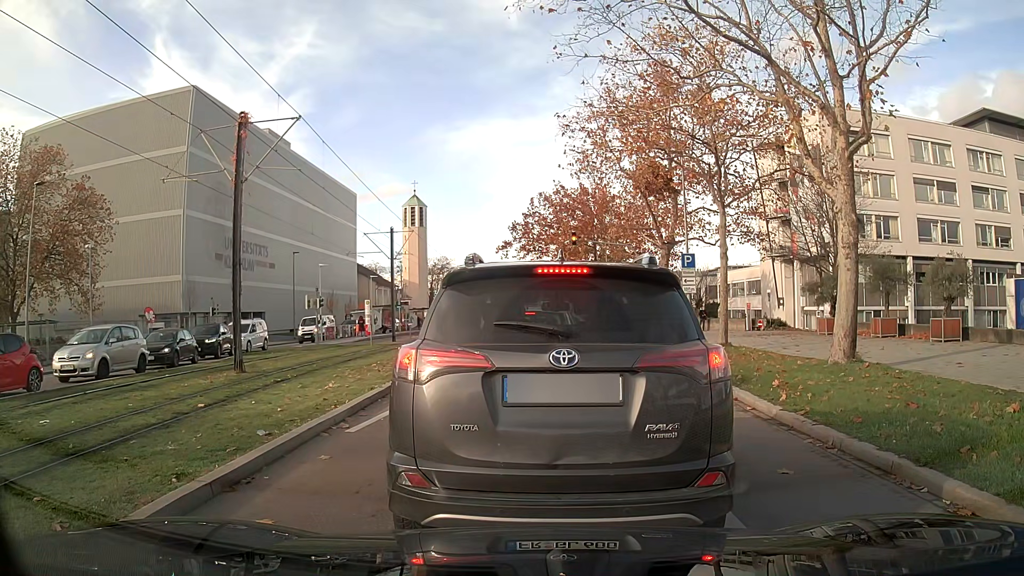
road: secondary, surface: asphalt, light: Day
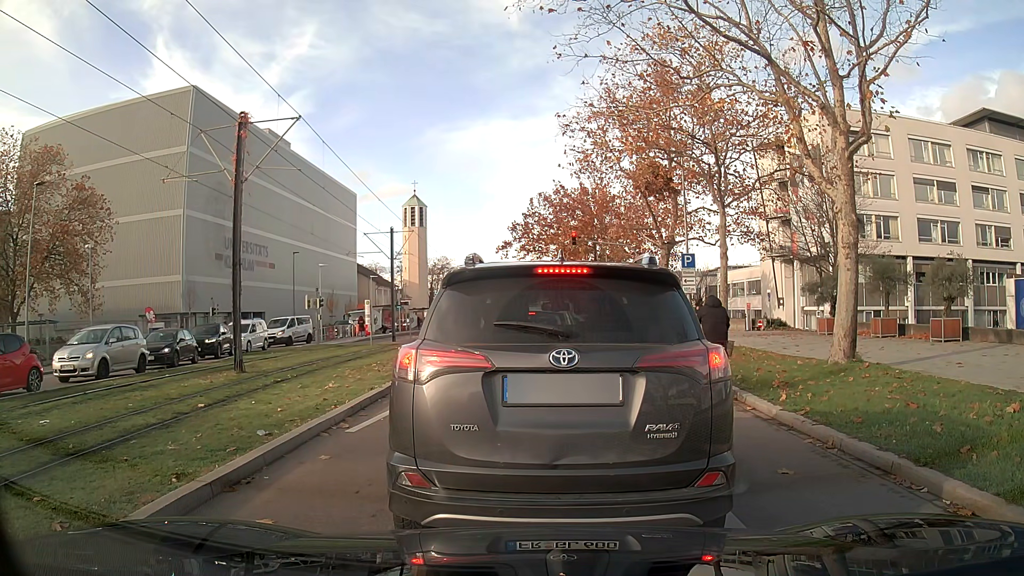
(0.0, 0.0) m; 0°
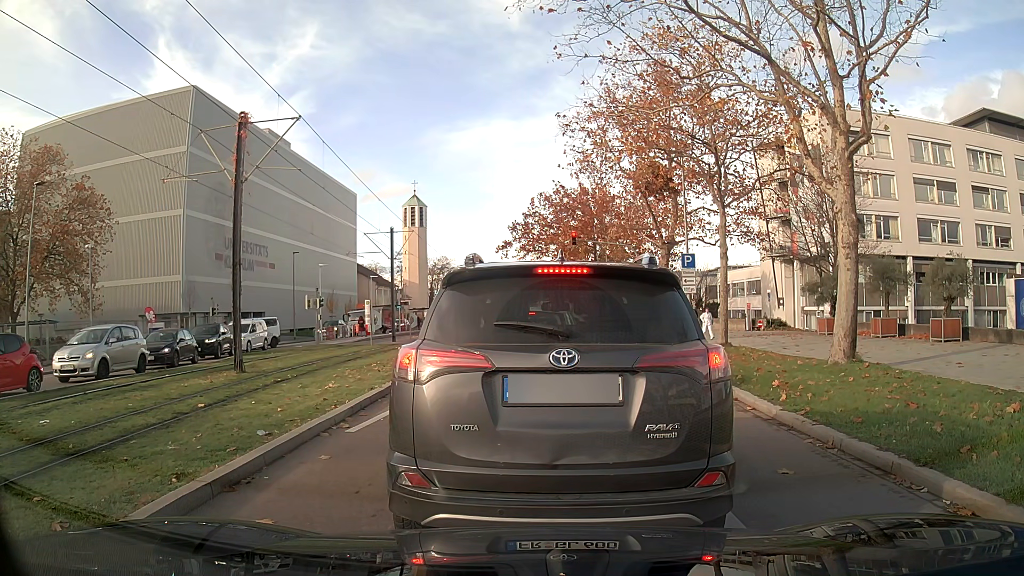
(0.0, 0.0) m; 0°
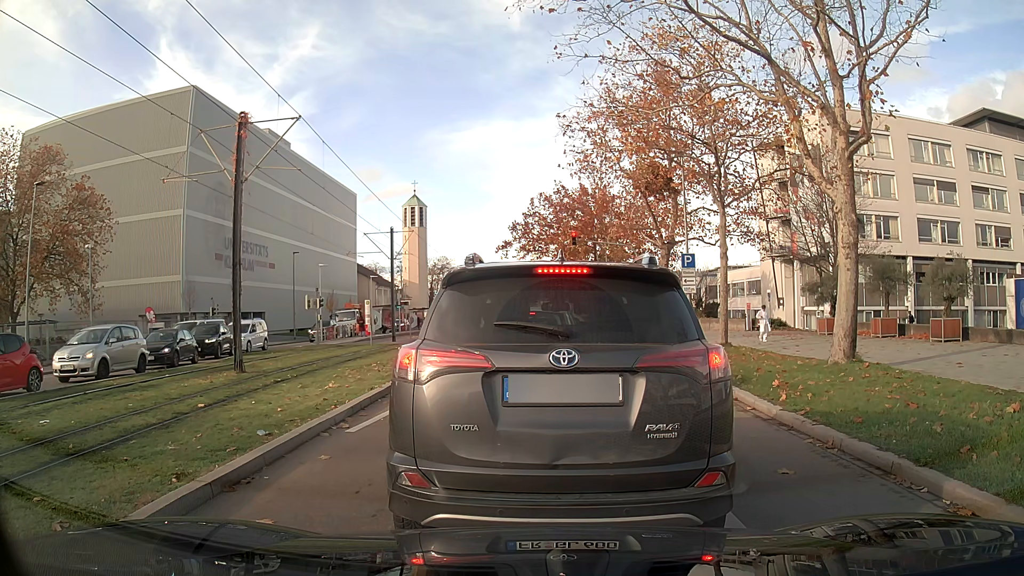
(0.0, 0.0) m; 0°
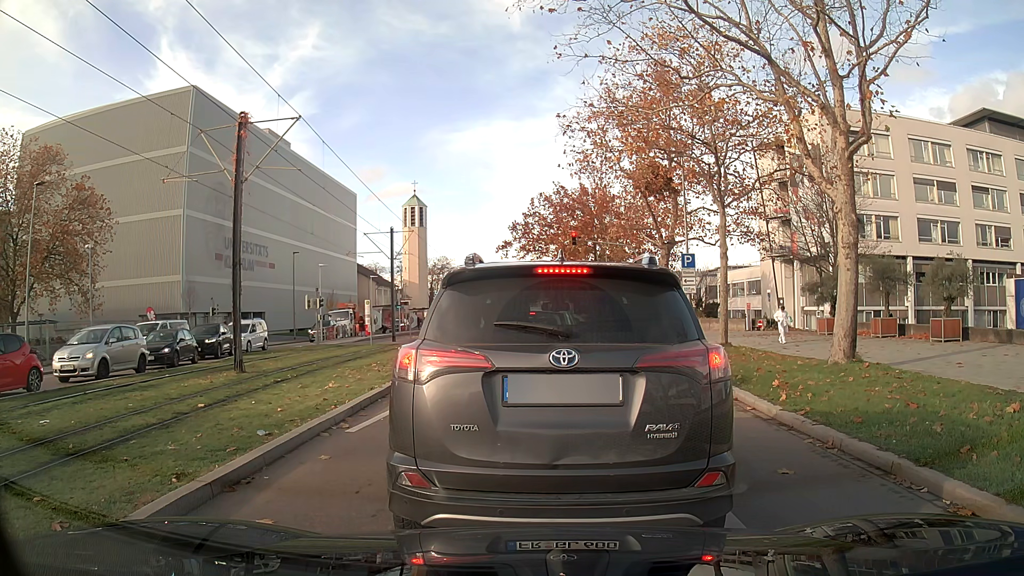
(0.0, 0.0) m; 0°
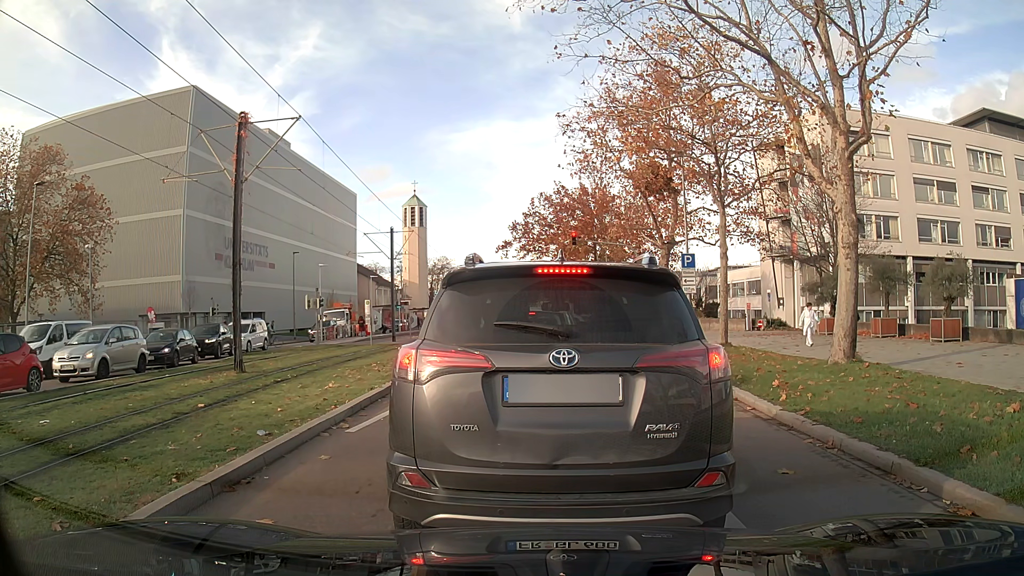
(0.0, 0.0) m; 0°
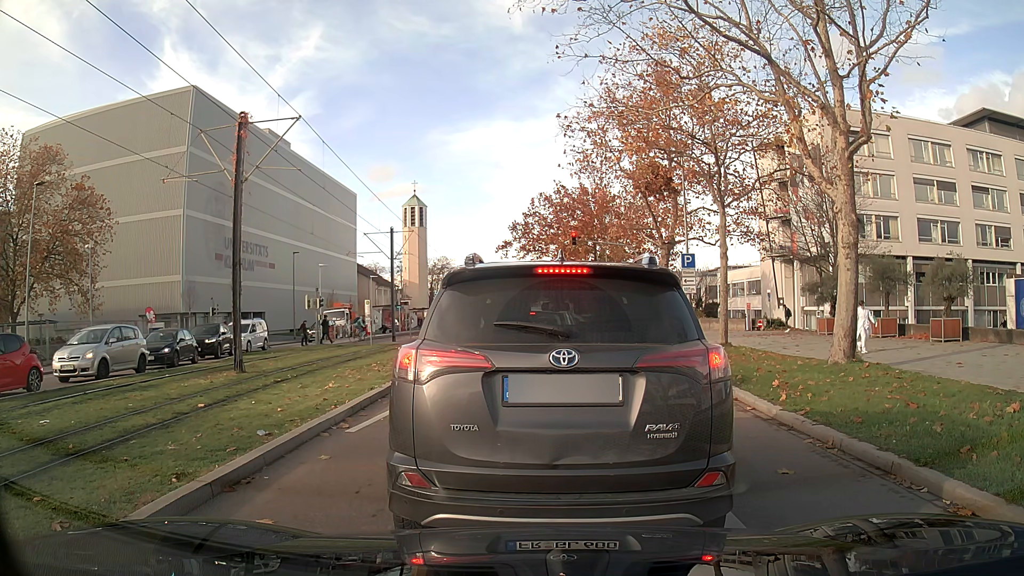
(0.0, 0.0) m; 0°
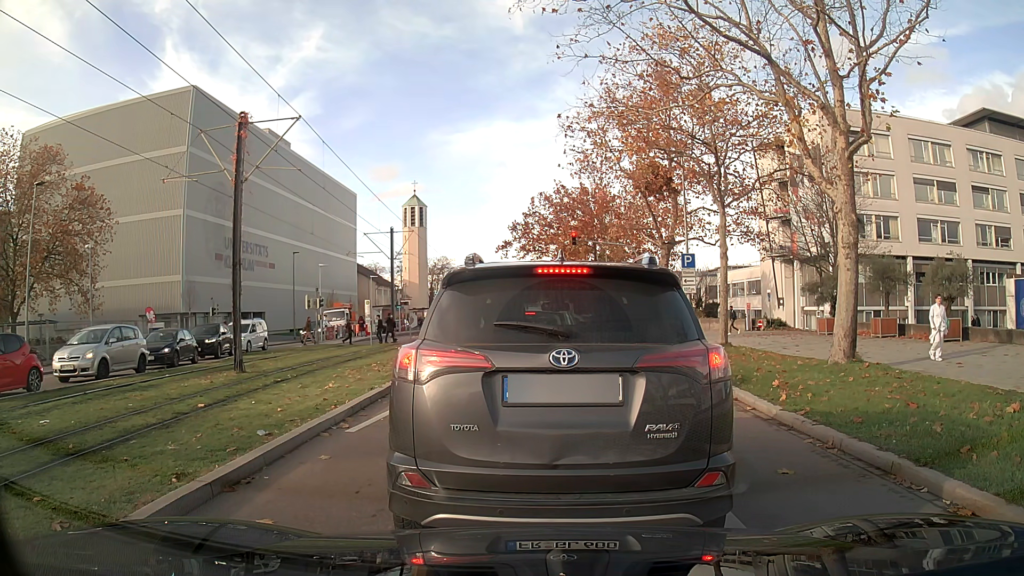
(0.0, 0.0) m; 0°
(0, +10) (+1, +20) (+2, +30) (+3, +40) (+3, +50) (+3, +60) (+3, +70) (+3, +80) (+4, +90) (+4, +100) m
